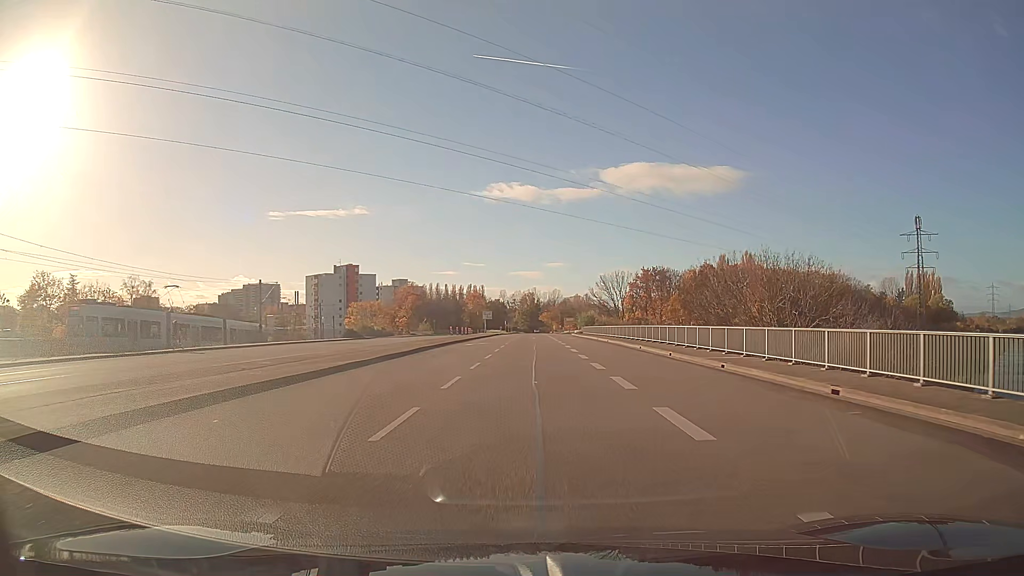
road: secondary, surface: asphalt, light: Day
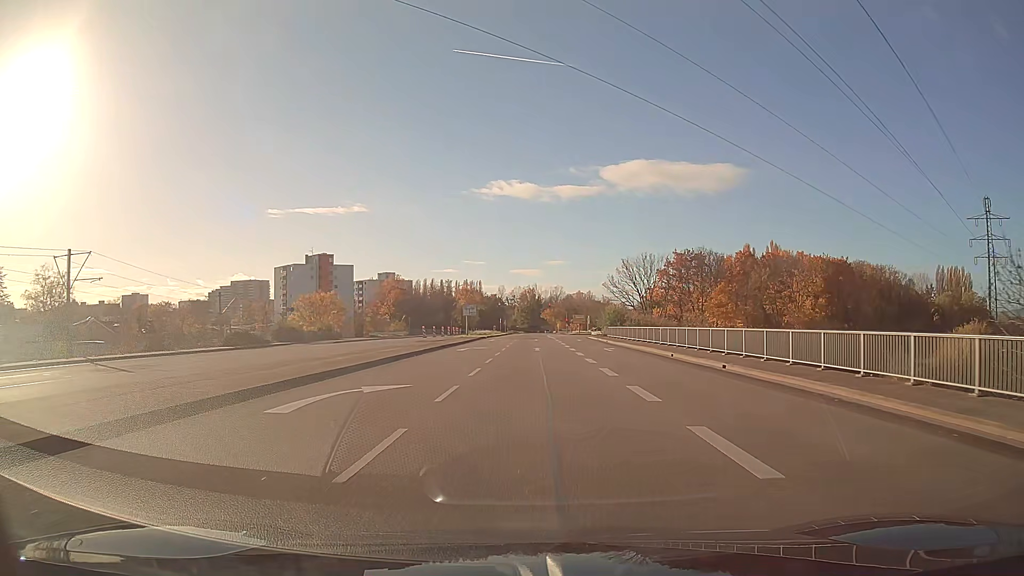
(0.0, +31.3) m; 0°
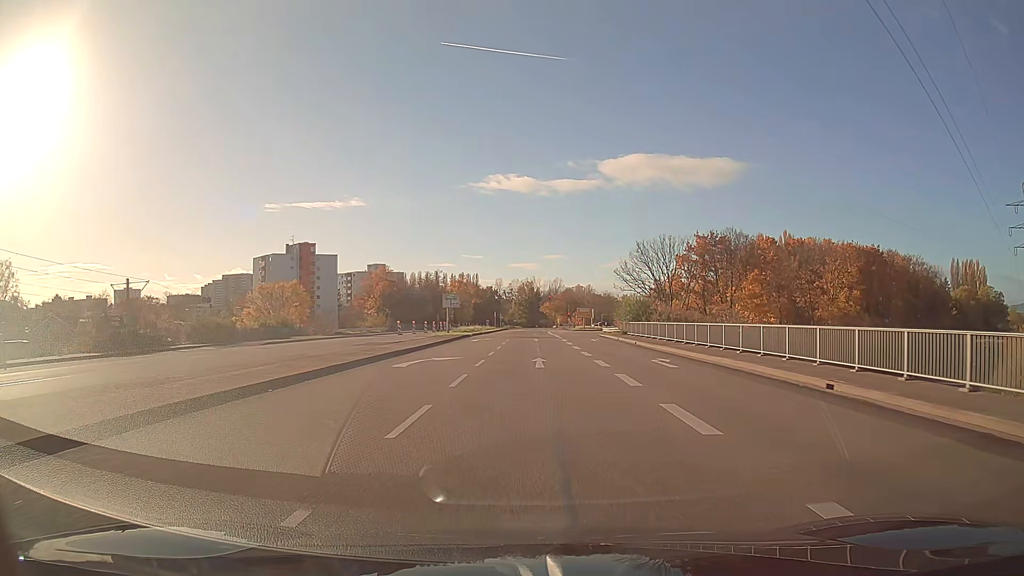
(0.0, +15.6) m; 0°
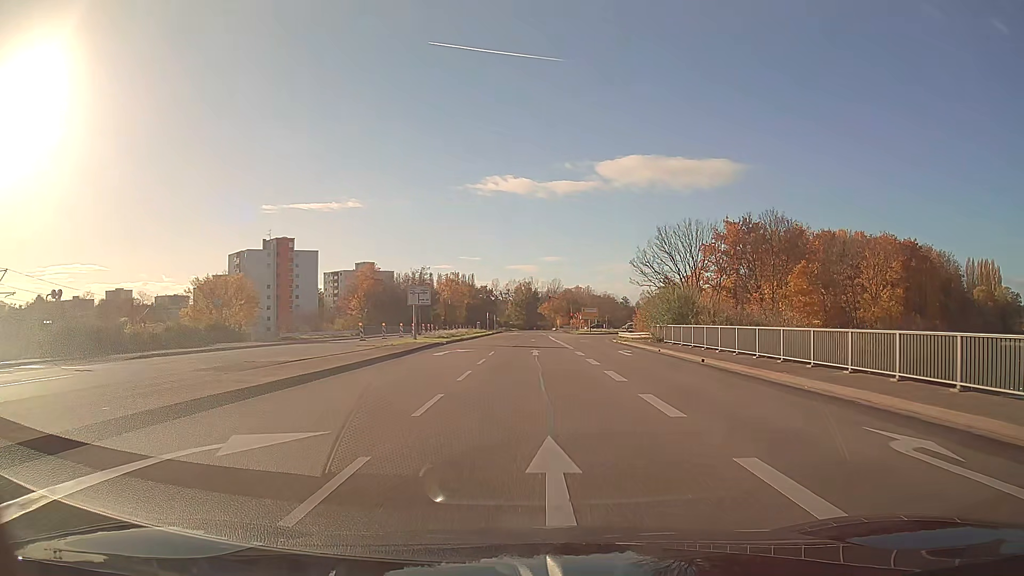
(0.0, +15.7) m; 0°
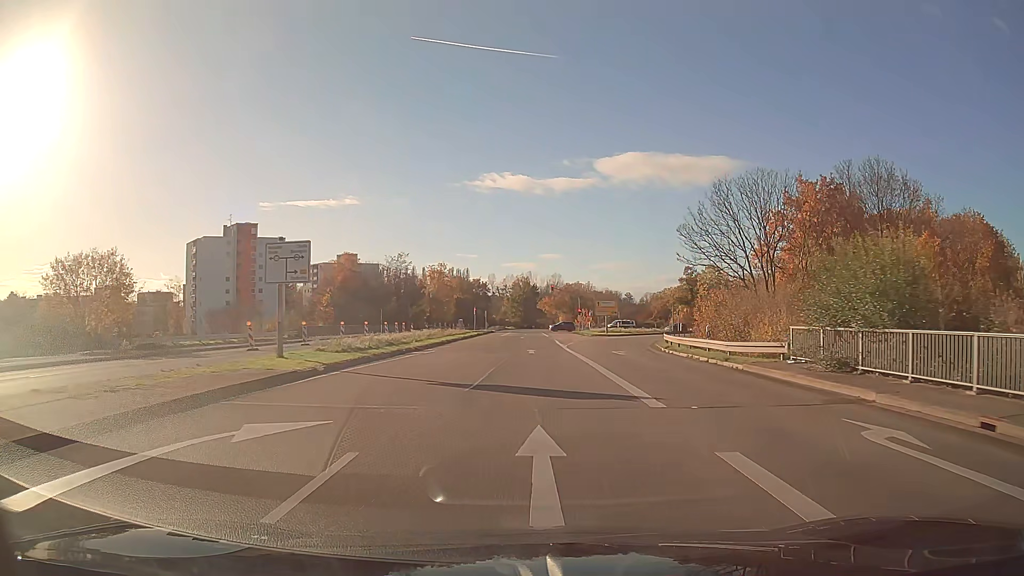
(0.0, +23.4) m; 0°
